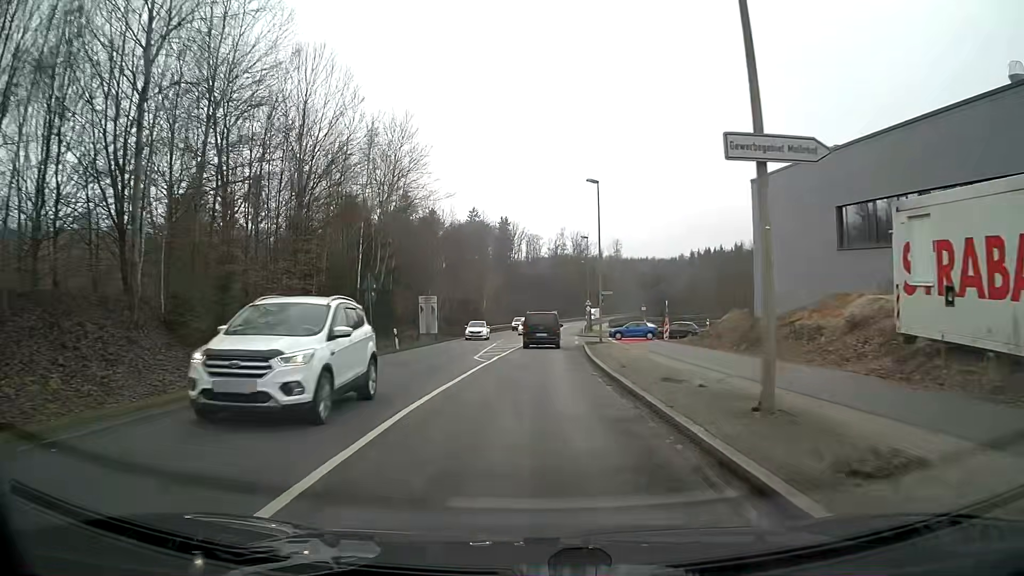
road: secondary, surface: asphalt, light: Day
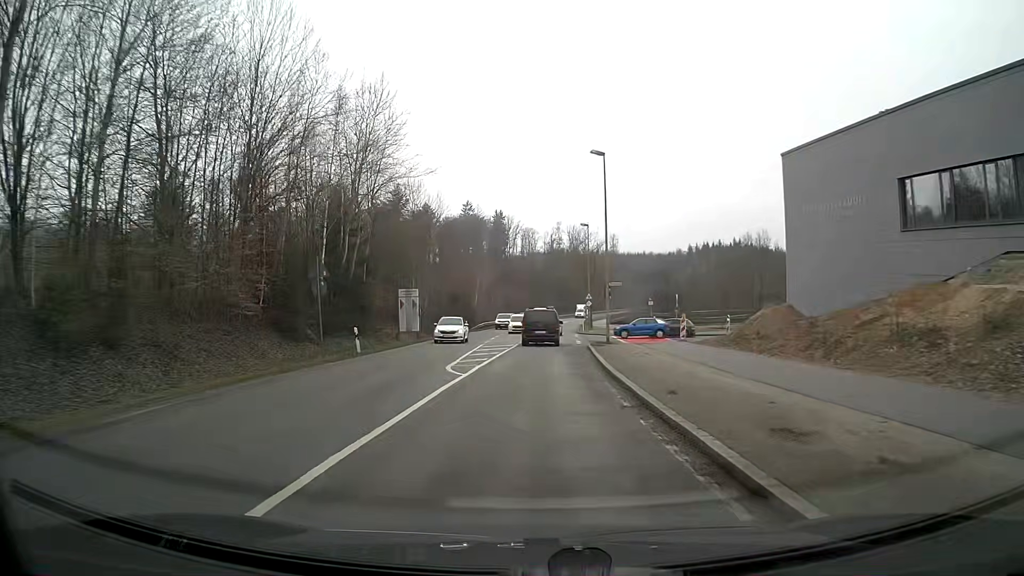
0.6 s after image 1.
(0.0, +6.4) m; 0°
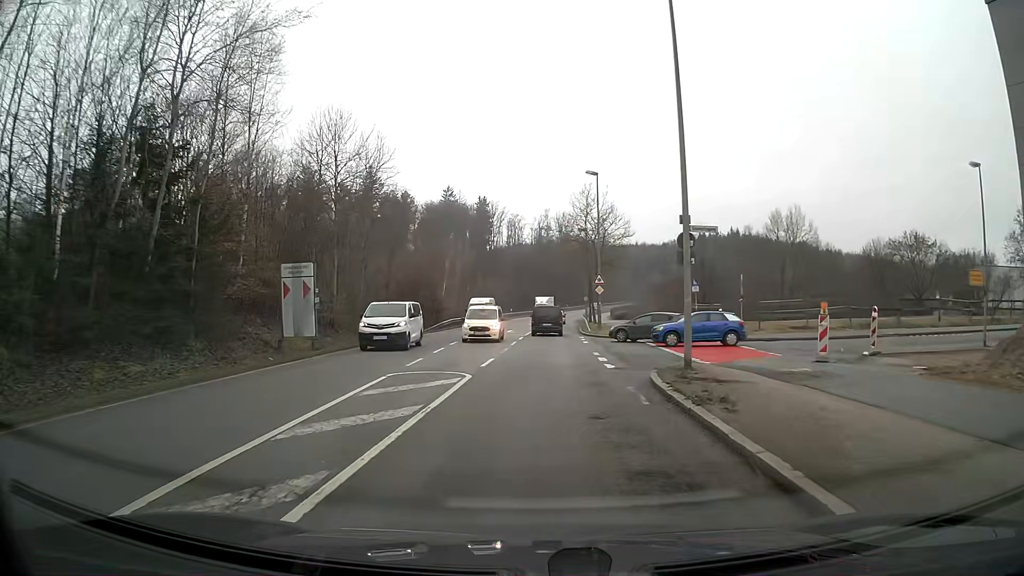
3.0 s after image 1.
(+0.2, +20.7) m; +1°
